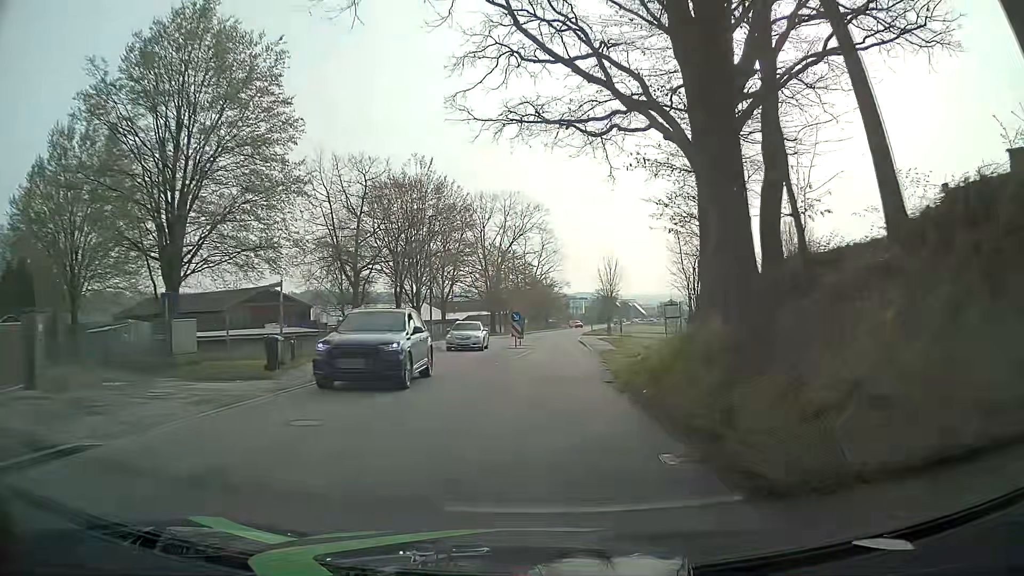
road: tertiary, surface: asphalt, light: Day
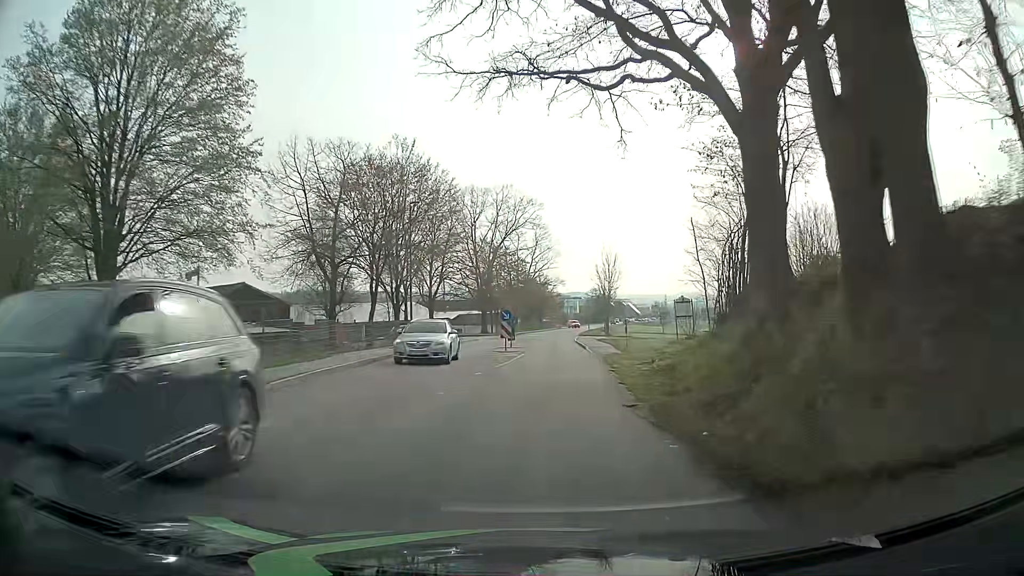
(0.0, +4.8) m; 0°
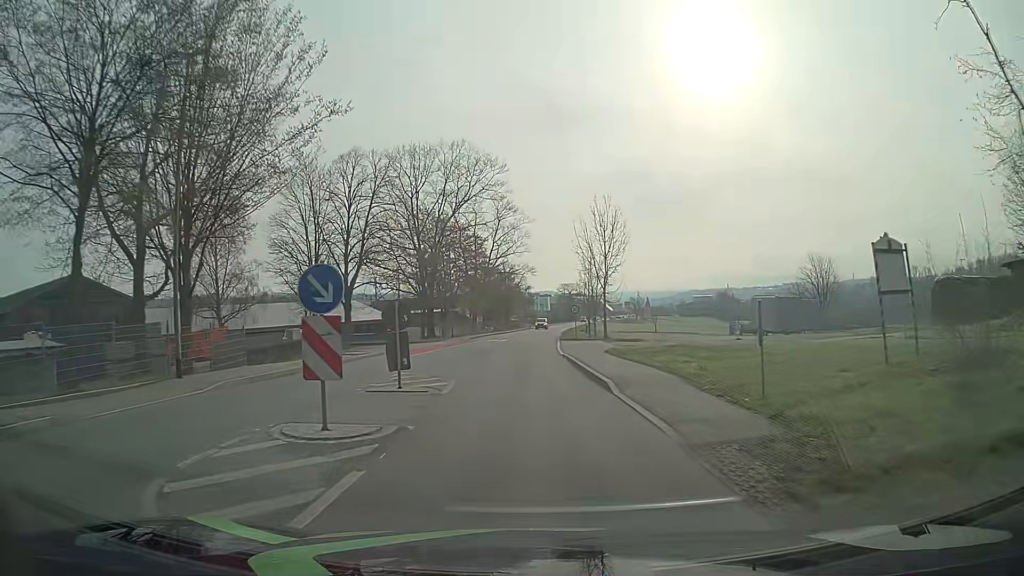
(+1.1, +24.0) m; +4°
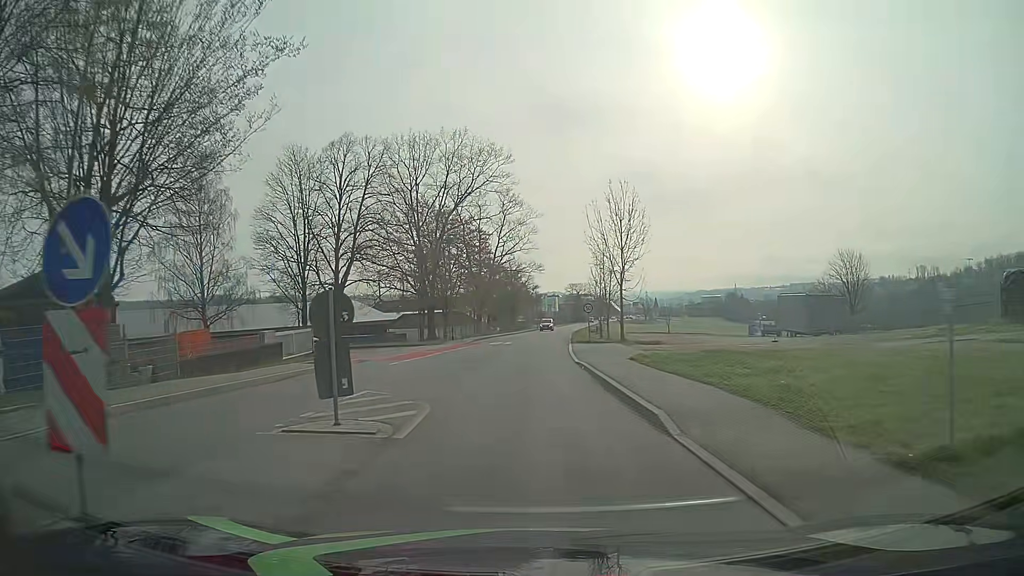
(0.0, +4.8) m; -1°
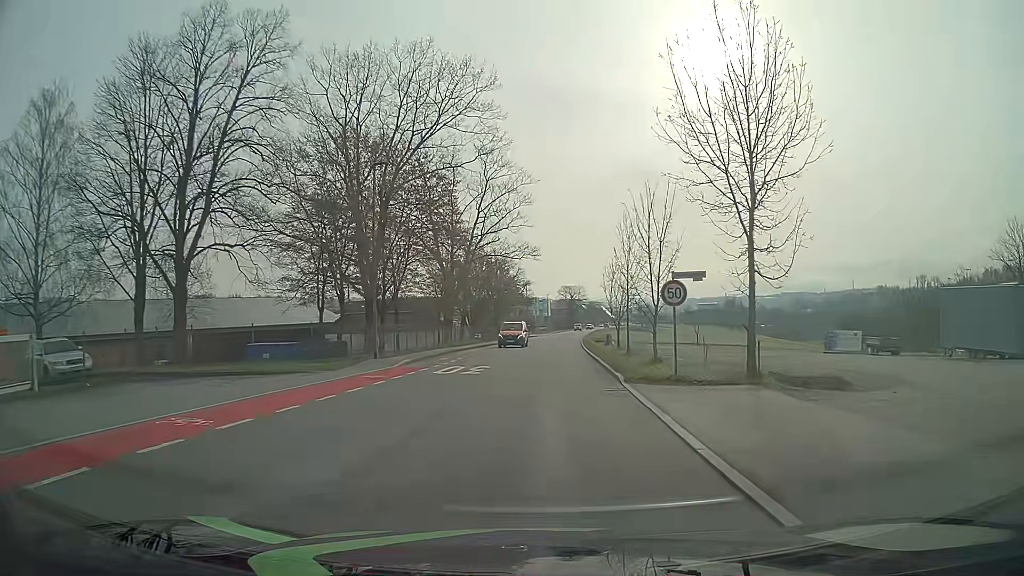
(-0.3, +24.1) m; +1°
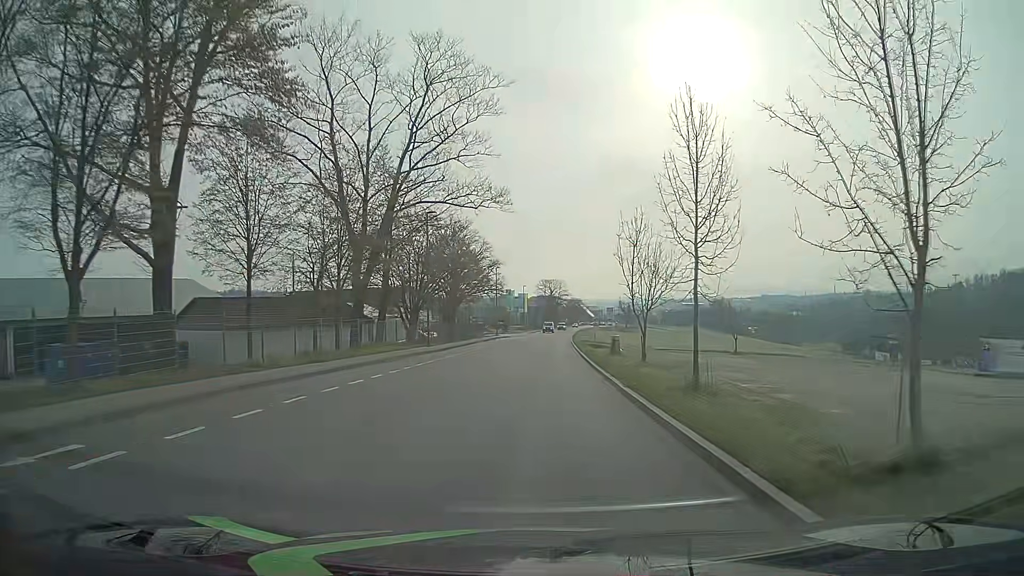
(+0.6, +25.6) m; +2°
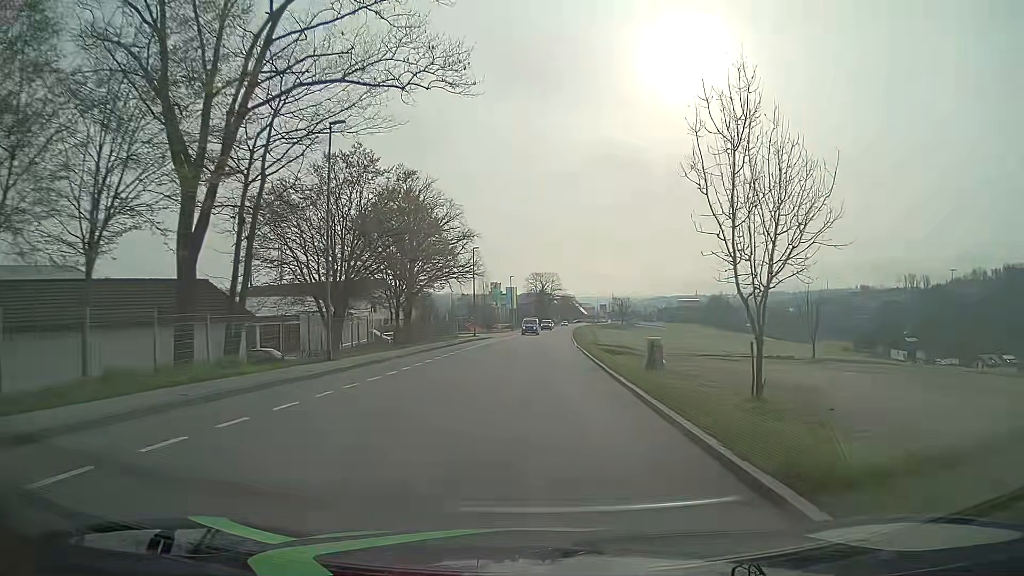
(+0.2, +19.0) m; +1°
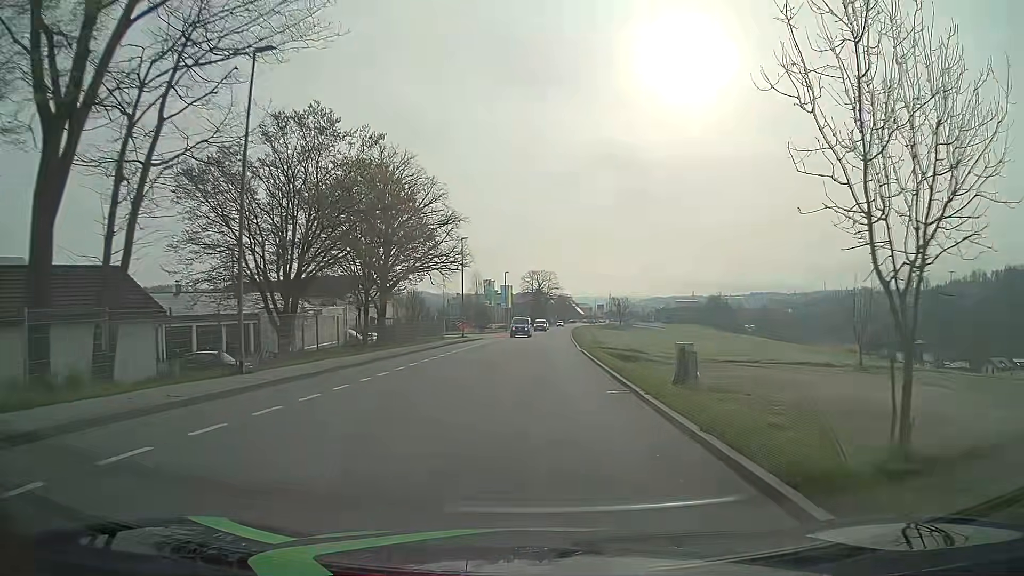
(0.0, +6.9) m; 0°
(0, +10) (0, +20) (+1, +30) (+1, +40) (+2, +50) (+2, +60) (+2, +70) (+3, +80) (+4, +90) (+4, +100) m
